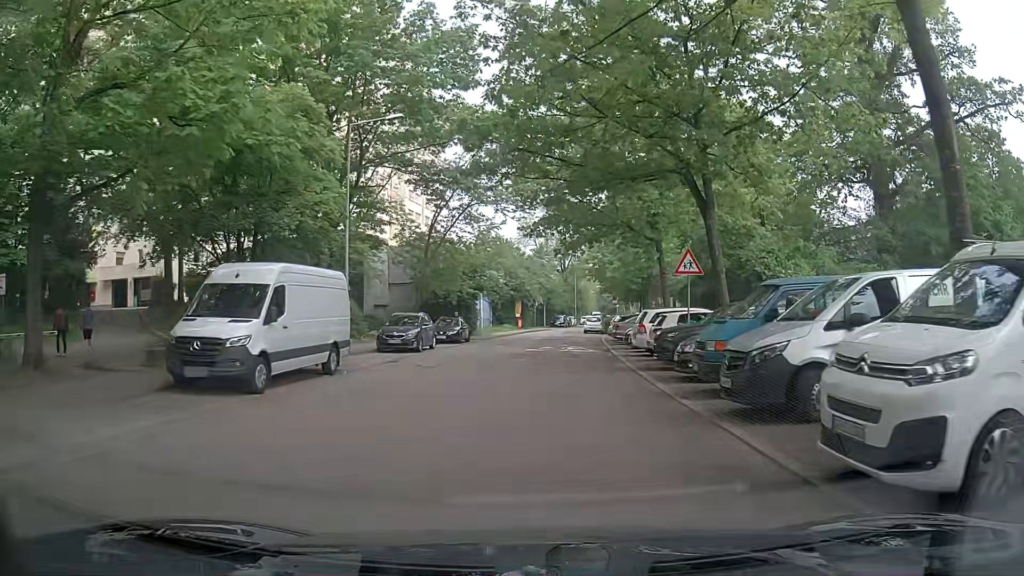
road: residential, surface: asphalt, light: Day
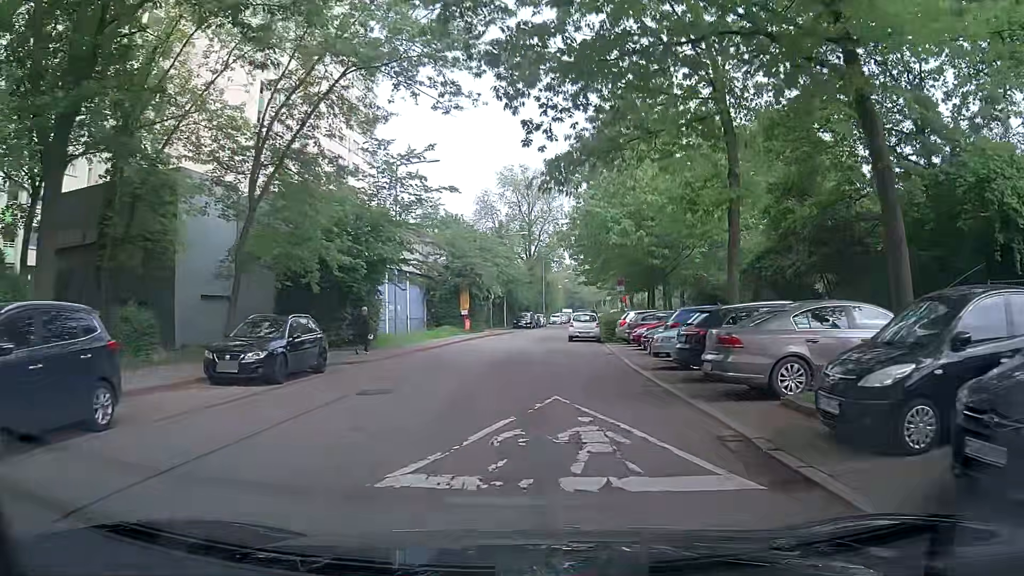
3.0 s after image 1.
(+0.8, +22.5) m; +3°
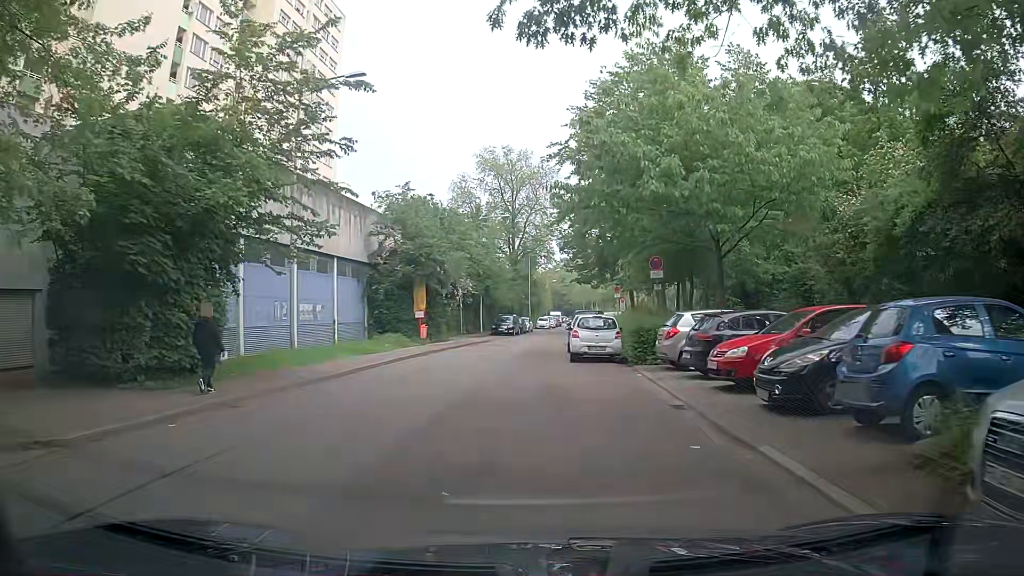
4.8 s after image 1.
(+0.4, +13.1) m; +1°
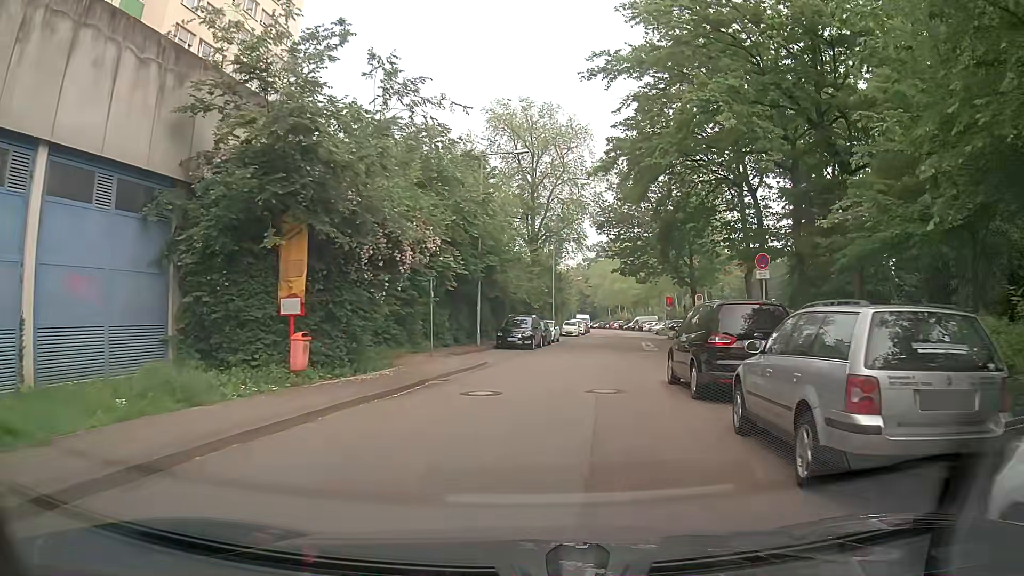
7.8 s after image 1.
(-0.4, +21.0) m; 0°
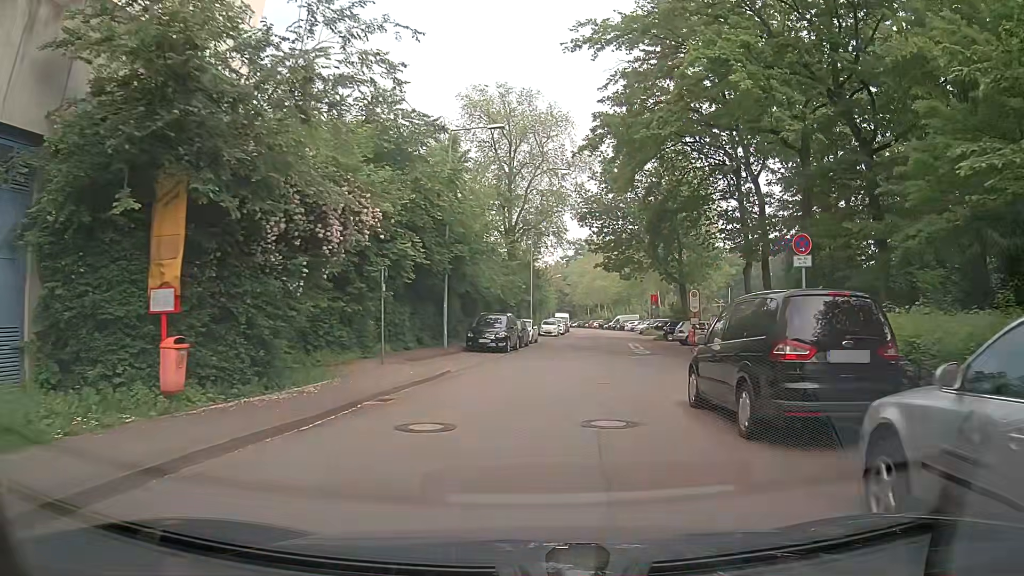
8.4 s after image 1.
(+0.1, +4.1) m; +1°
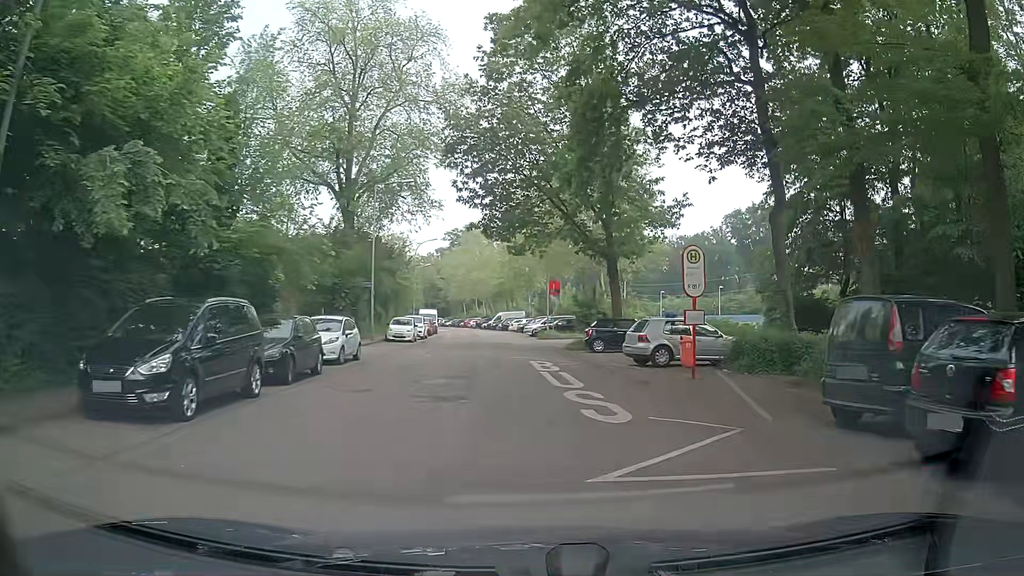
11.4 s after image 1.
(+1.7, +20.1) m; +10°
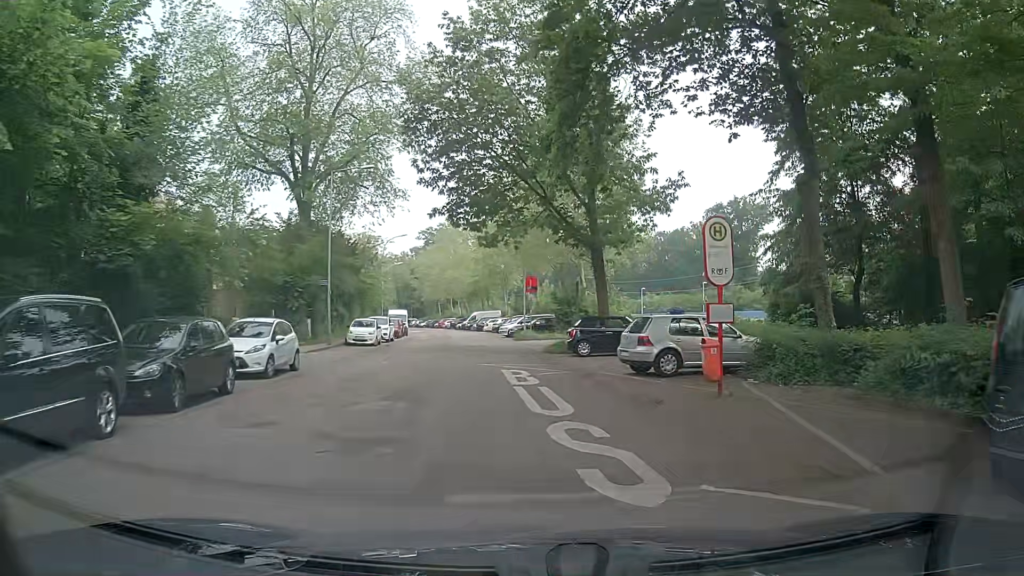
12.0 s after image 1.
(+0.1, +4.1) m; +2°
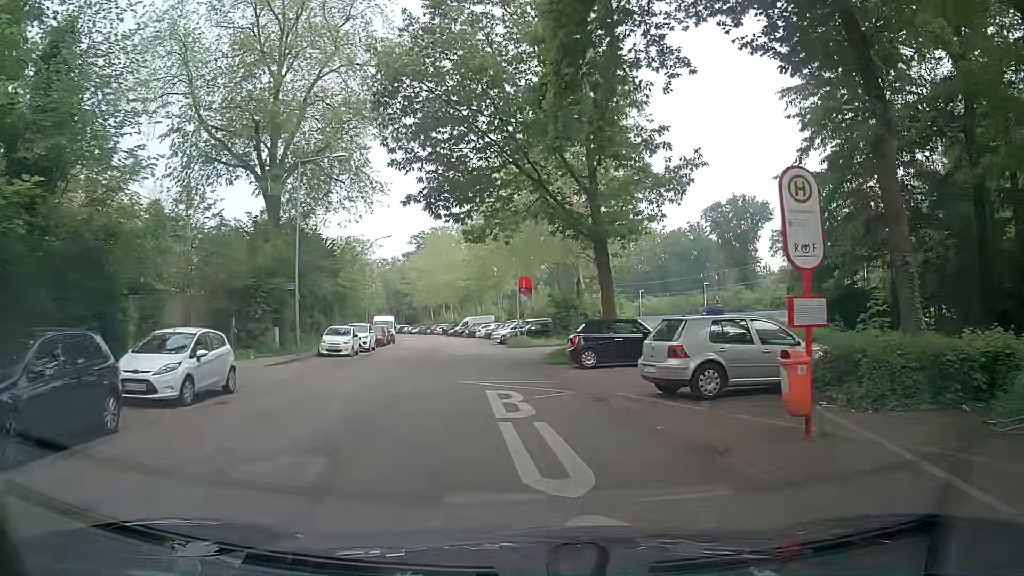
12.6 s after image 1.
(0.0, +4.1) m; 0°
(0, +10) (-1, +20) (-2, +30) (-3, +40) (-5, +50) (-6, +60) (-8, +69) (-10, +79) (-12, +89) (-15, +99) m
